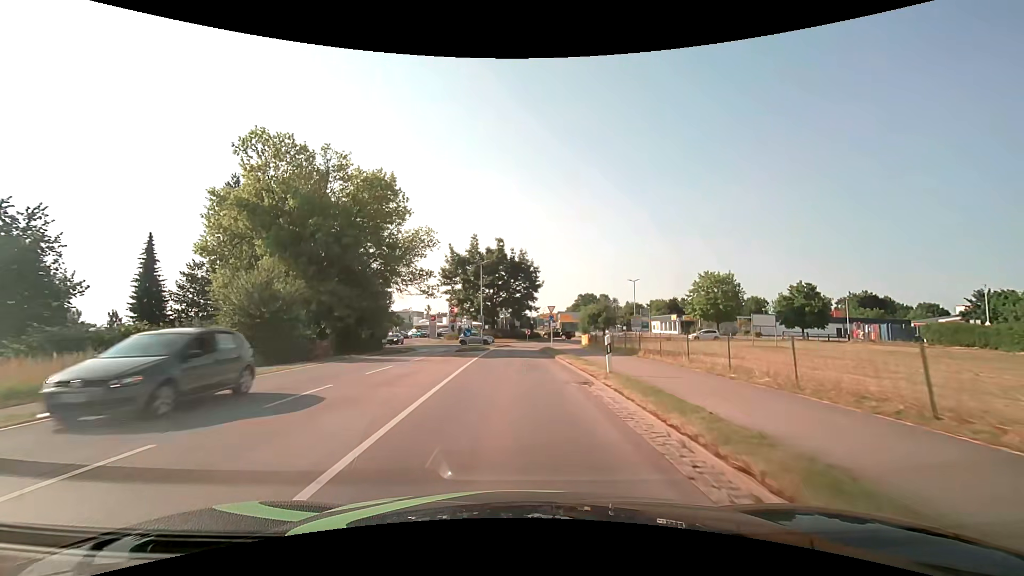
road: secondary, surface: asphalt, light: Day
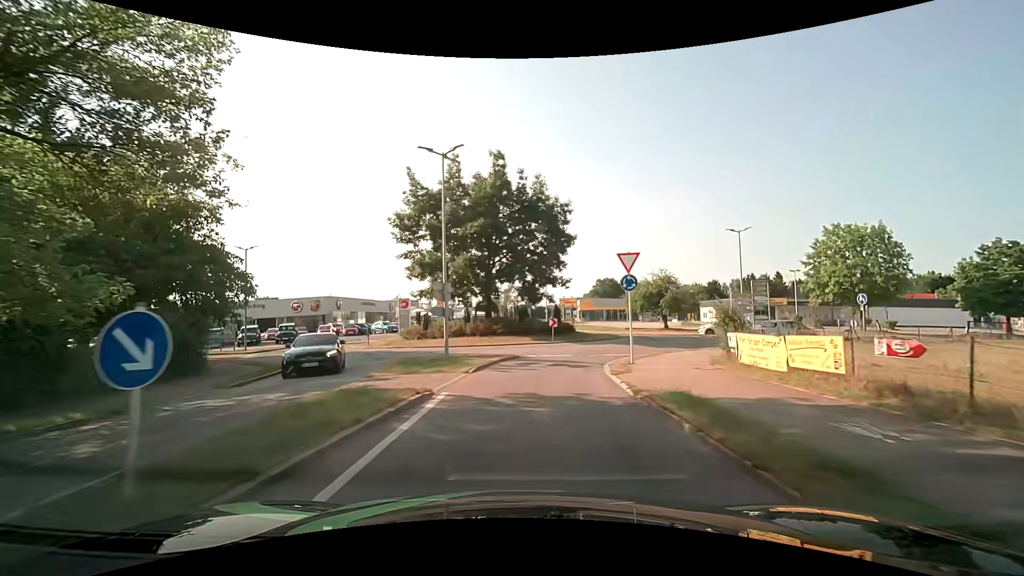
(-0.2, +29.3) m; -1°
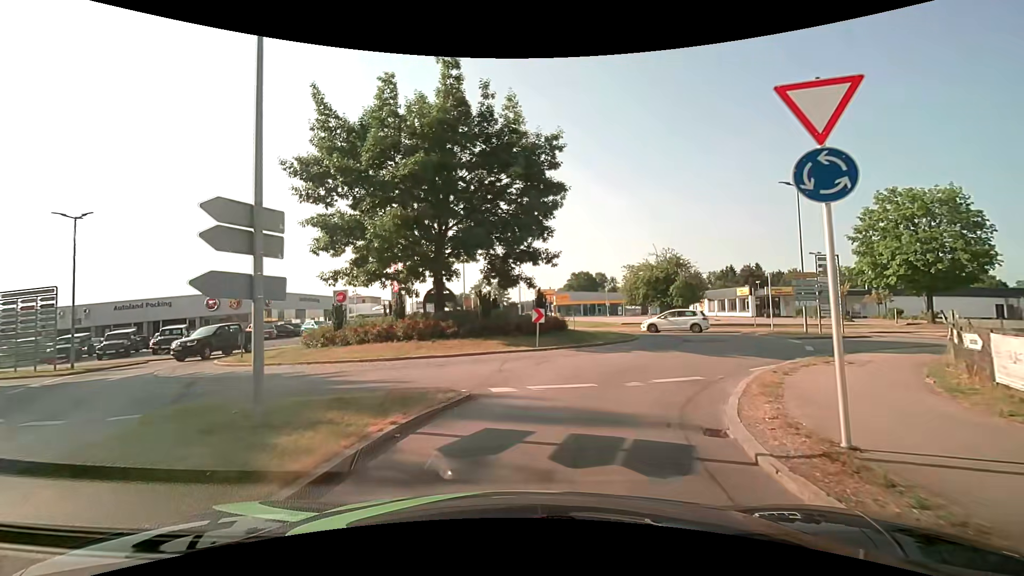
(+0.2, +11.9) m; +3°
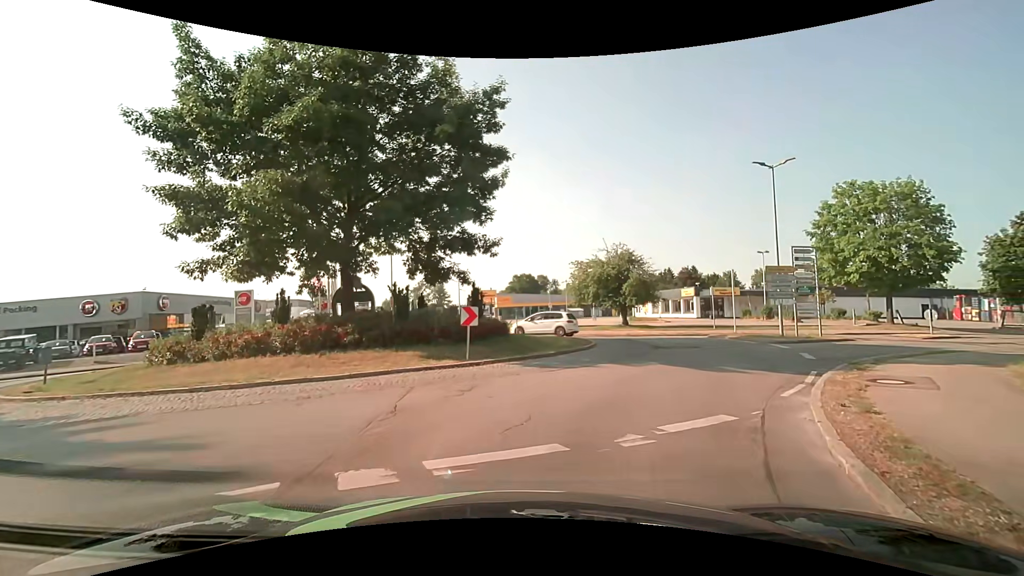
(+0.2, +4.8) m; +7°
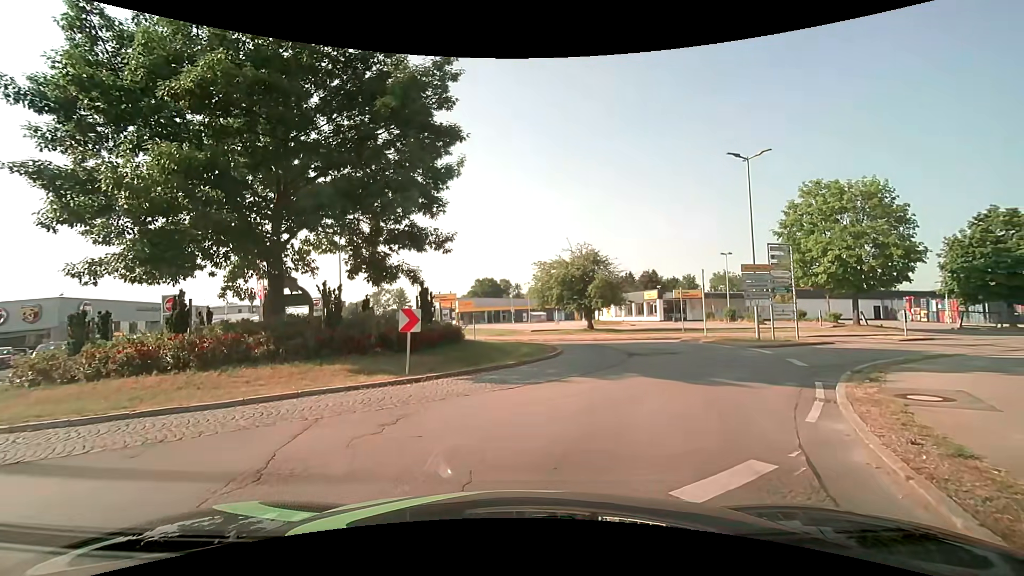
(+0.1, +2.1) m; +3°
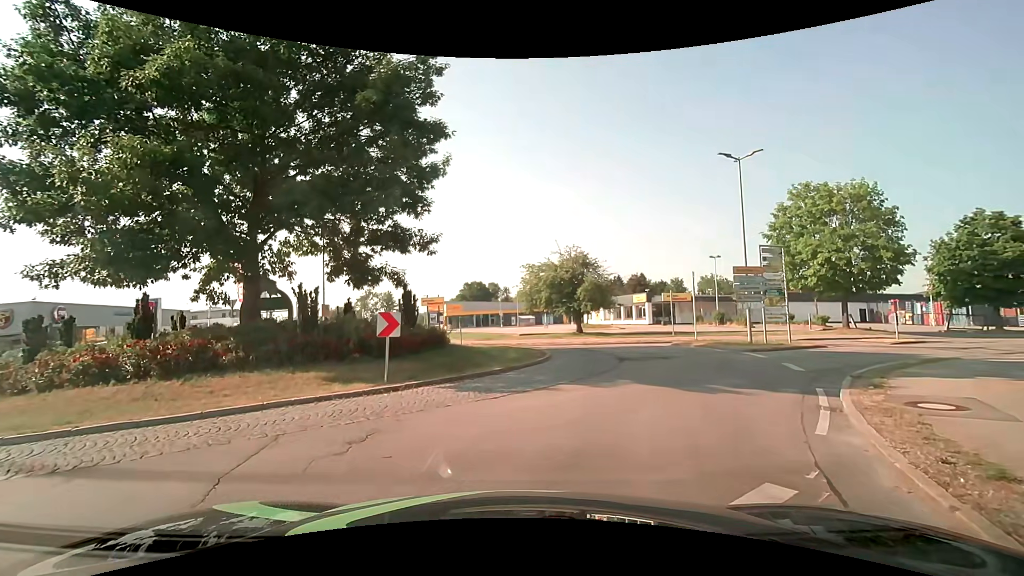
(0.0, +0.6) m; 0°
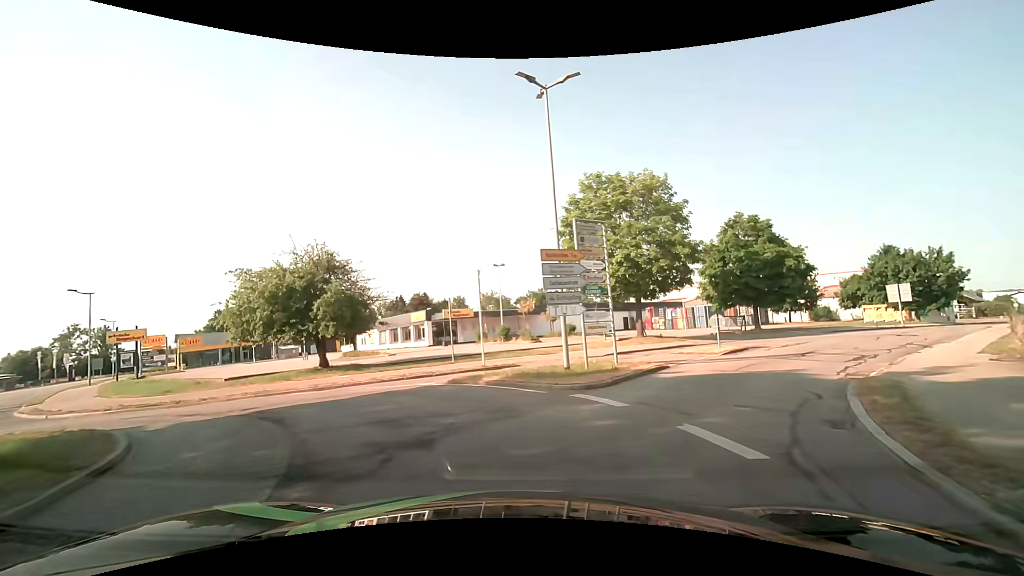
(+2.7, +10.2) m; +27°
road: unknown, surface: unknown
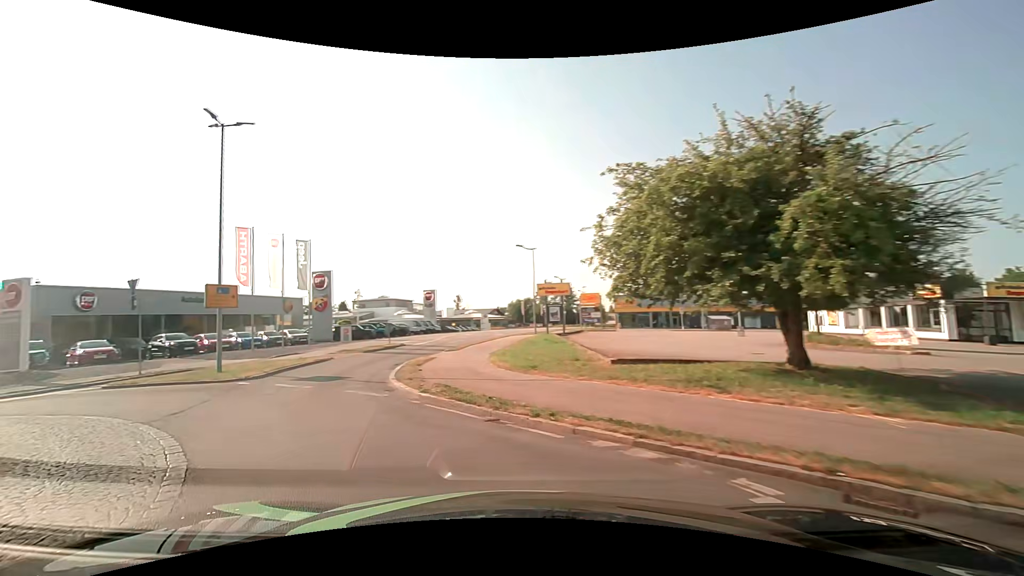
(-4.5, +13.0) m; -47°
(-3, +9) (-6, +19) (-6, +29) (-5, +39) (-4, +49) (-2, +59) (-1, +68) (+1, +78) (+3, +88) (+4, +98) m
